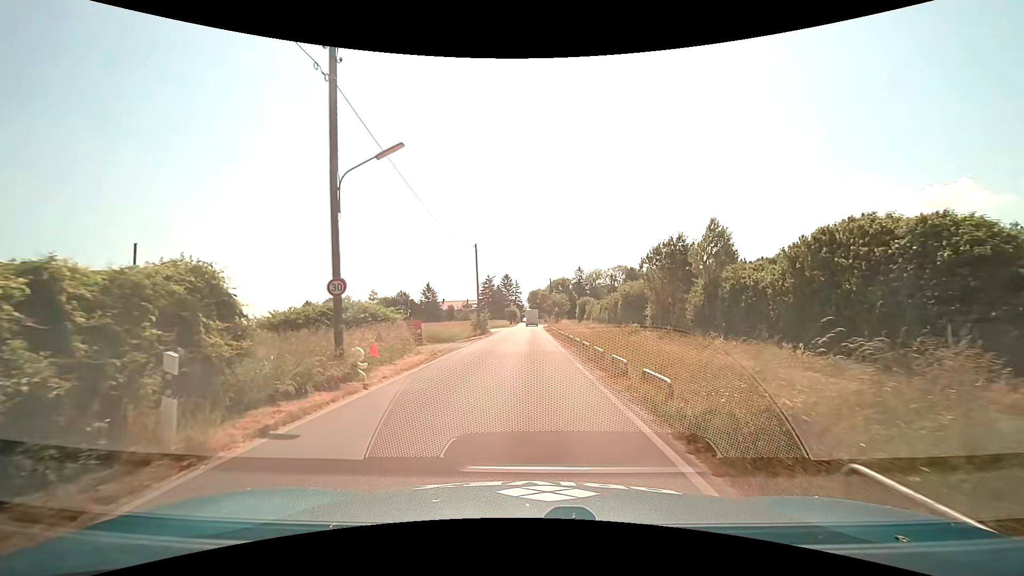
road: unclassified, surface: asphalt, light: Day
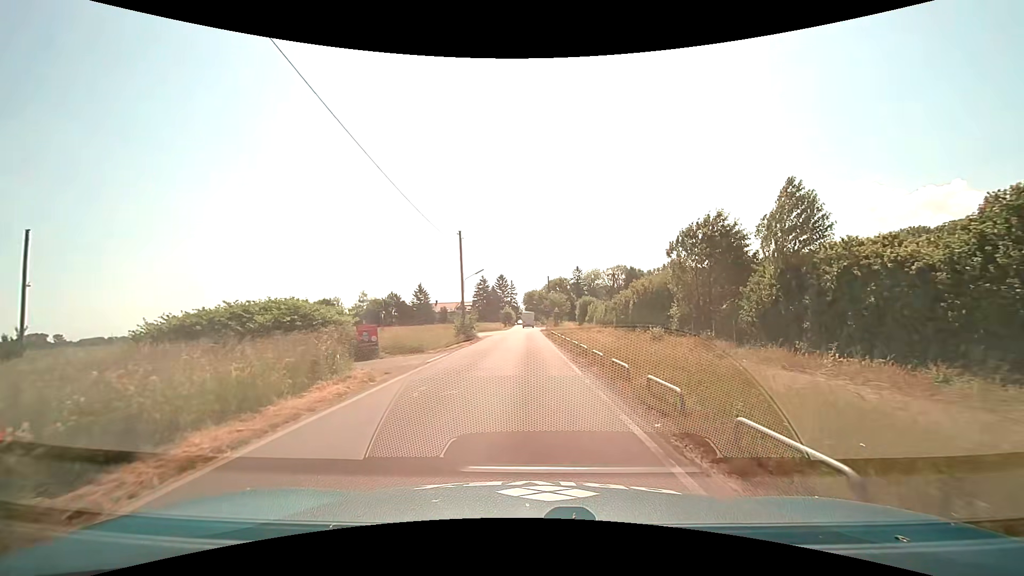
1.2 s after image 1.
(0.0, +7.8) m; 0°
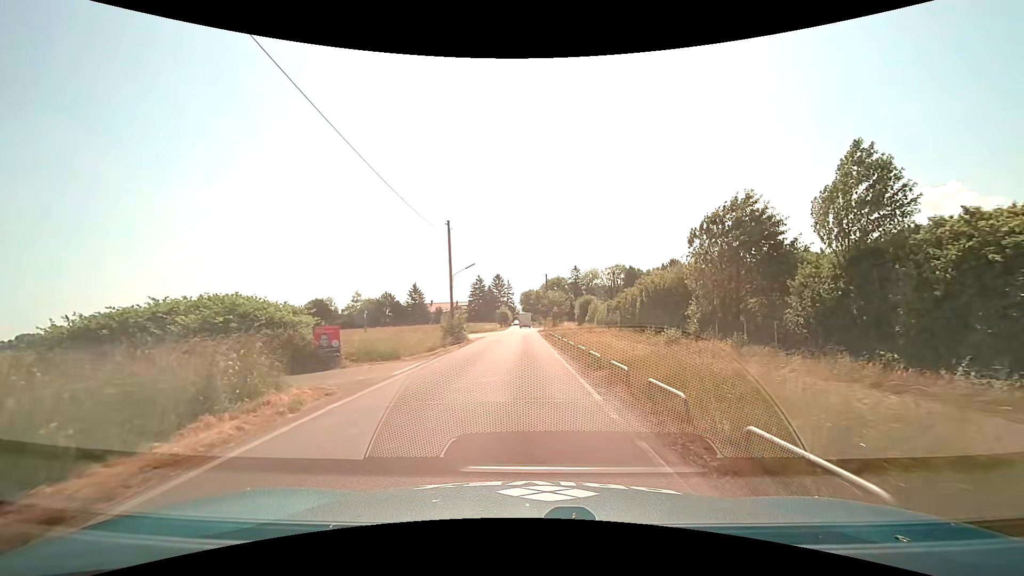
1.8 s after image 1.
(0.0, +4.0) m; +1°
(0, +10) (0, +20) (0, +30) (0, +40) (-1, +50) (-1, +60) (-1, +70) (0, +80) (0, +90) (-1, +100) m
